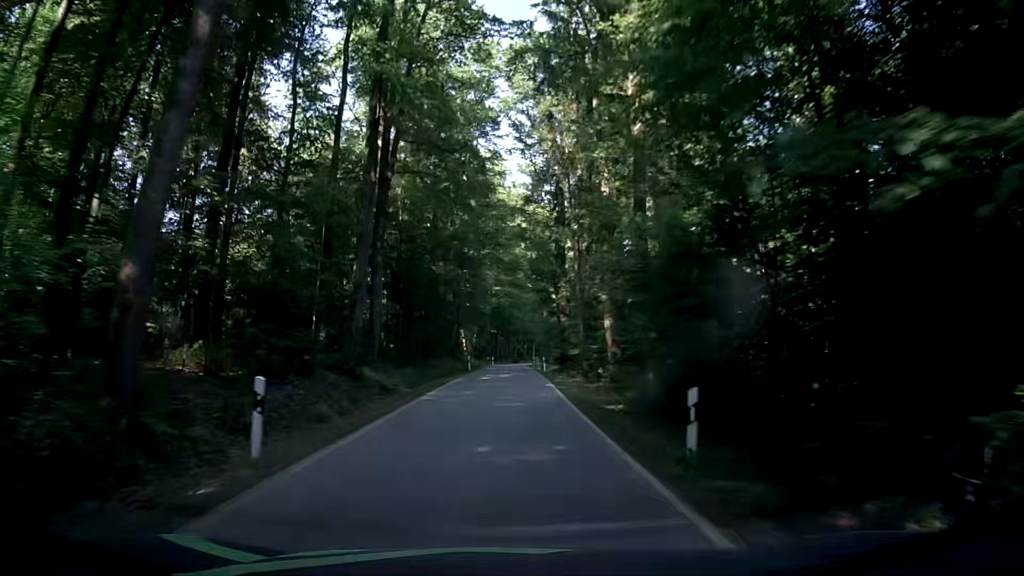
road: tertiary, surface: asphalt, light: Day
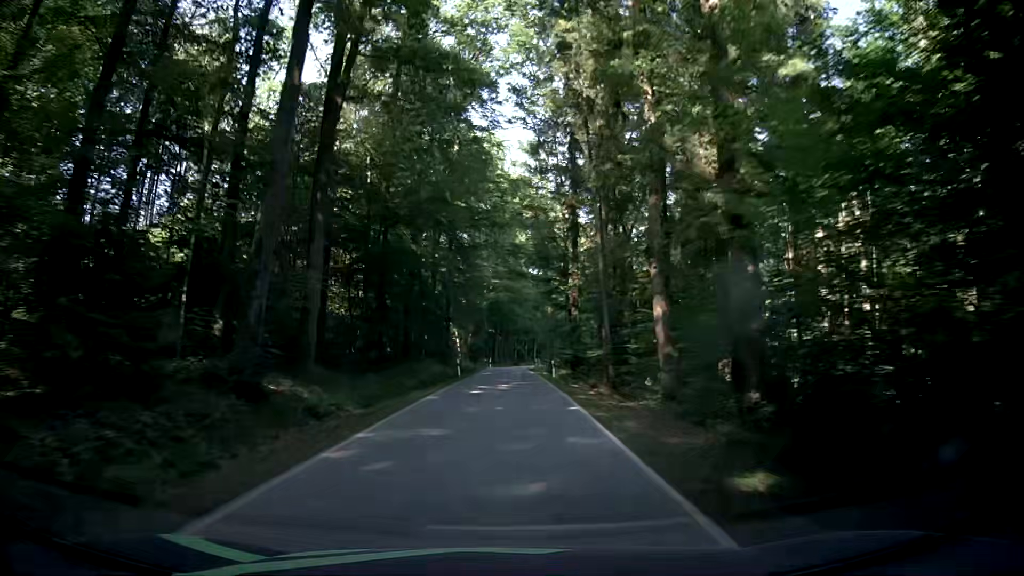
(-0.3, +10.0) m; -2°
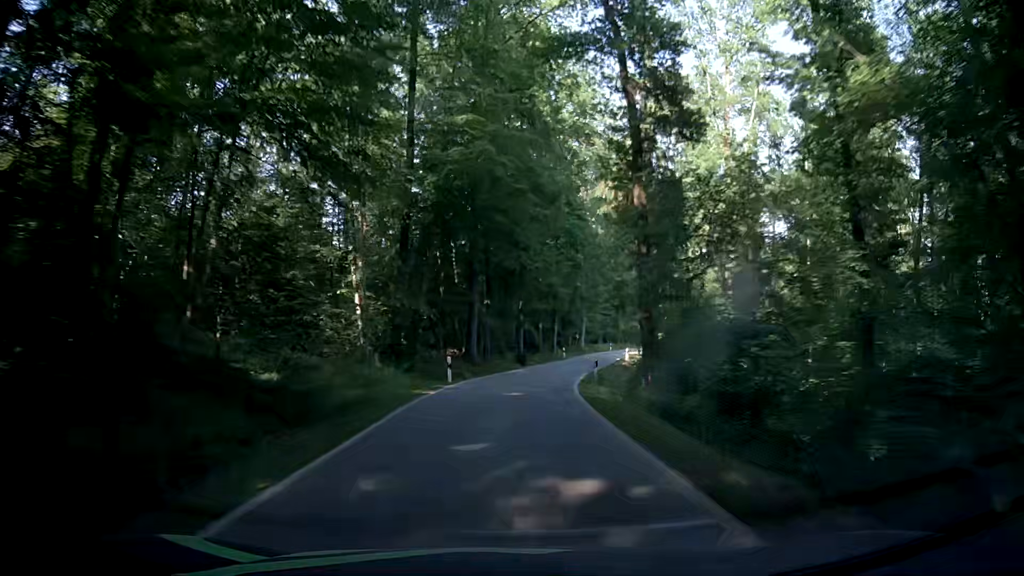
(-0.1, +52.9) m; +2°
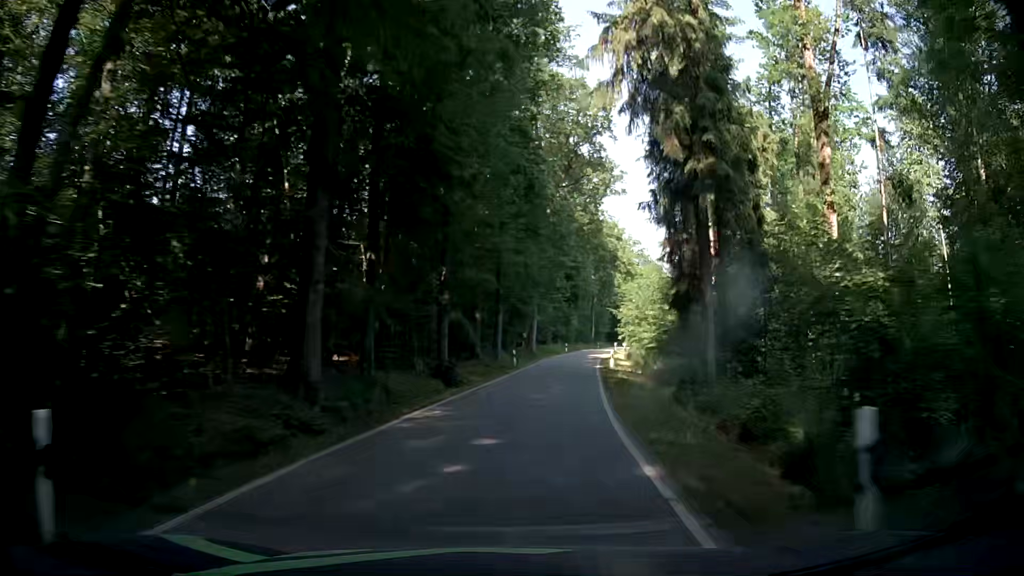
(+0.1, +20.6) m; +2°
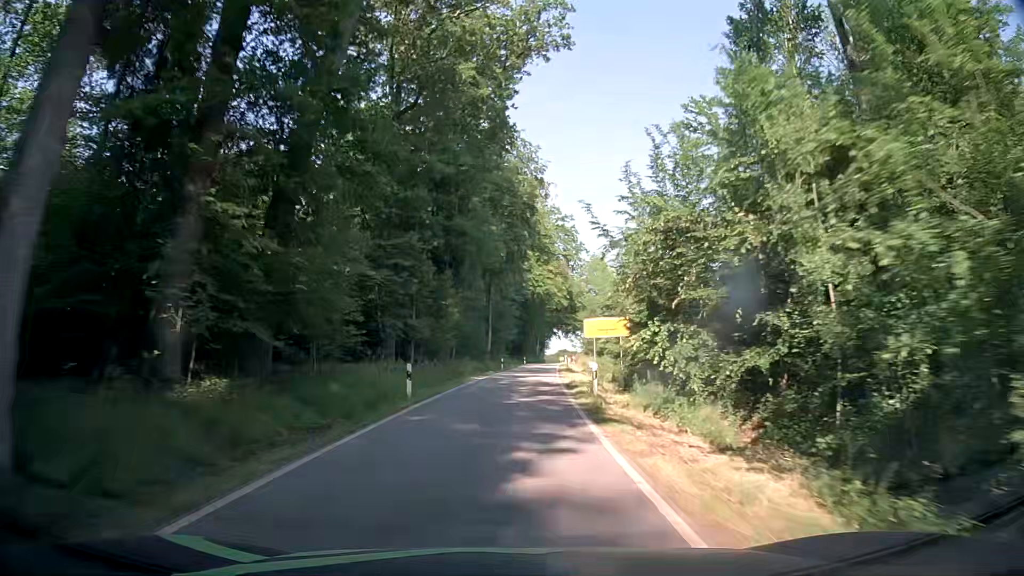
(+6.3, +53.0) m; +10°
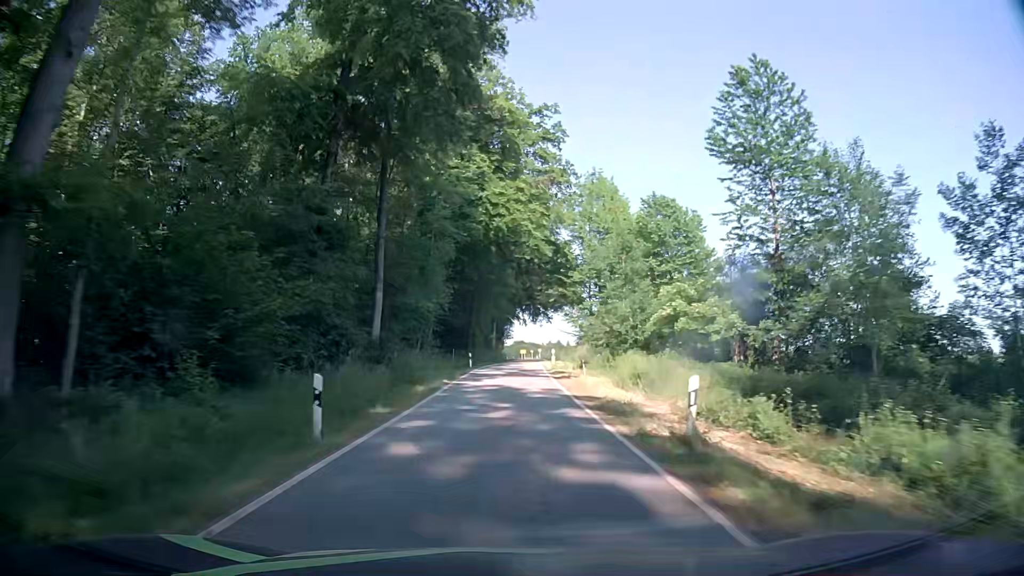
(+2.1, +46.1) m; +4°
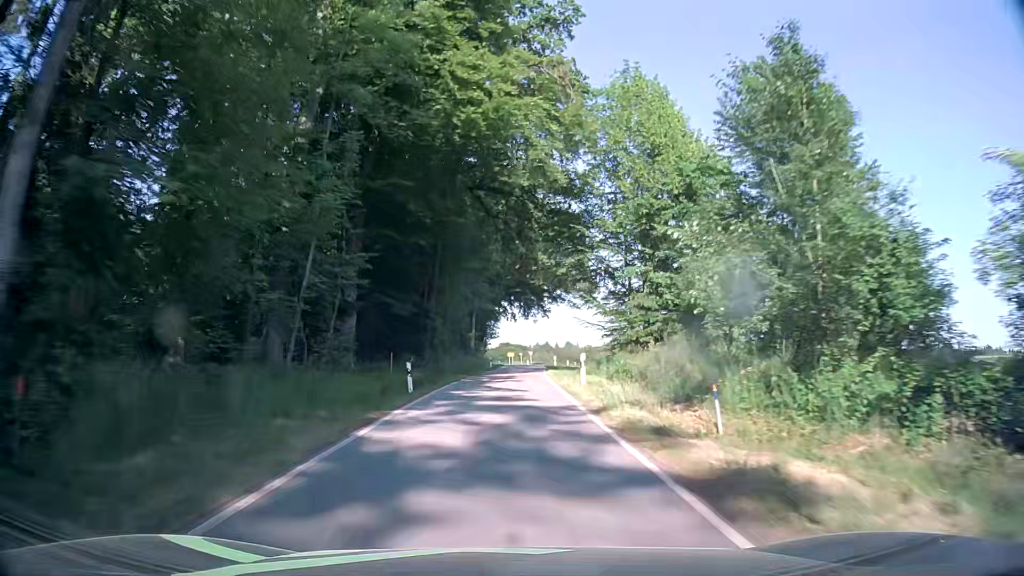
(+0.4, +23.6) m; +2°
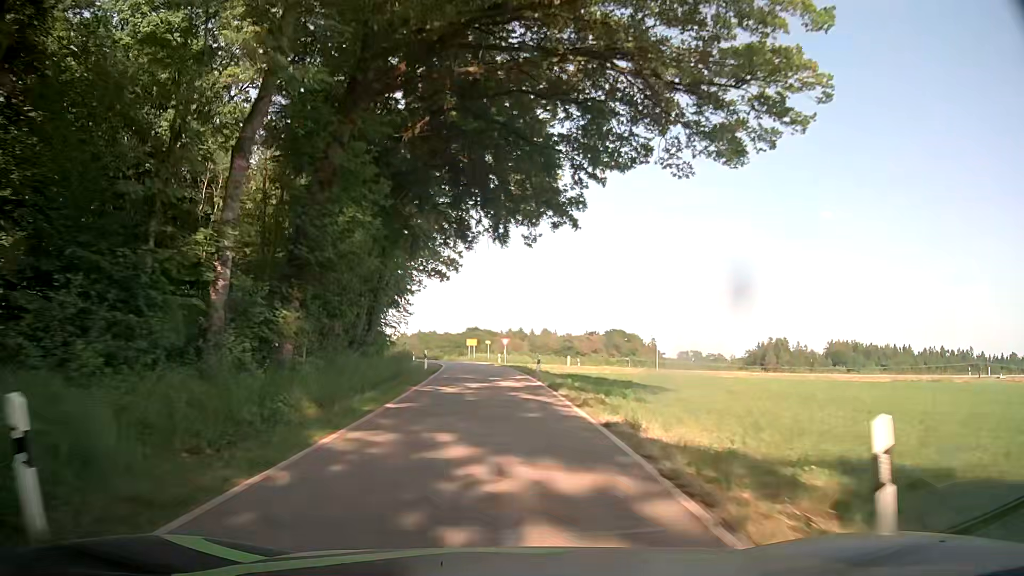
(+1.5, +53.9) m; +2°
(0, +10) (0, +20) (0, +30) (-1, +40) (-2, +50) (-2, +60) (-3, +70) (-6, +79) (-15, +84) (-24, +87) m
